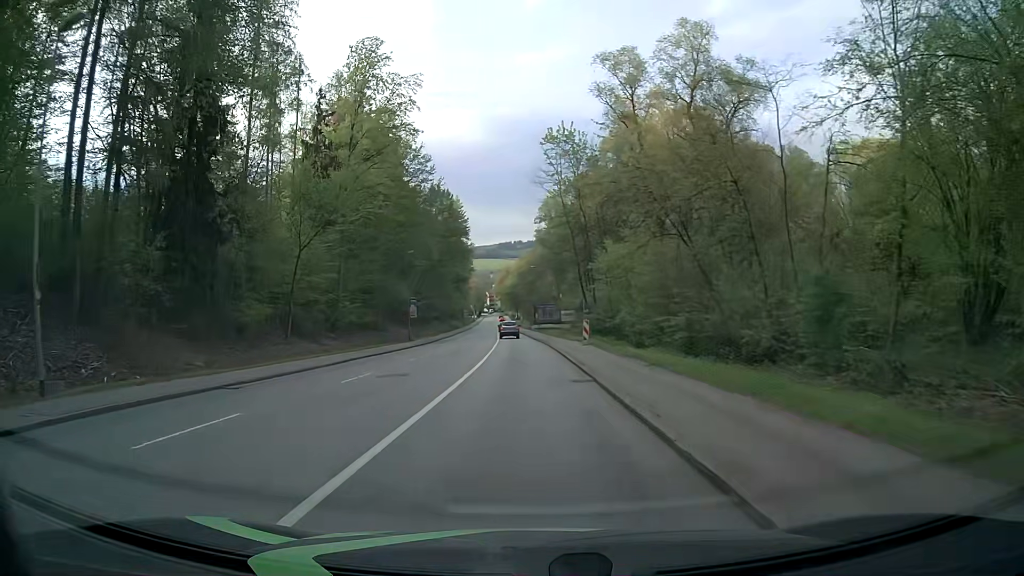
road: tertiary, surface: asphalt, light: Day
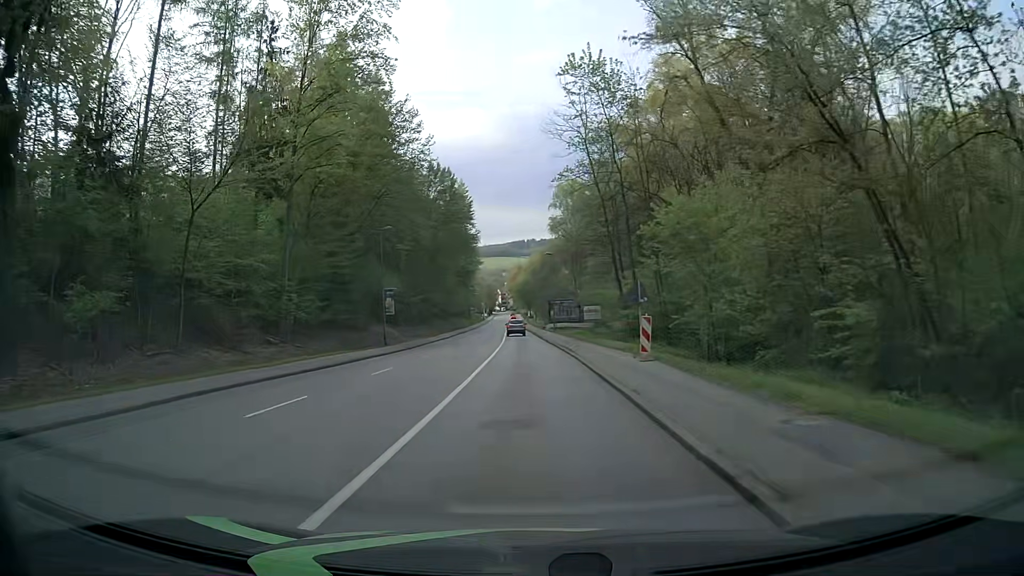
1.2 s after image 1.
(-0.2, +15.2) m; -1°
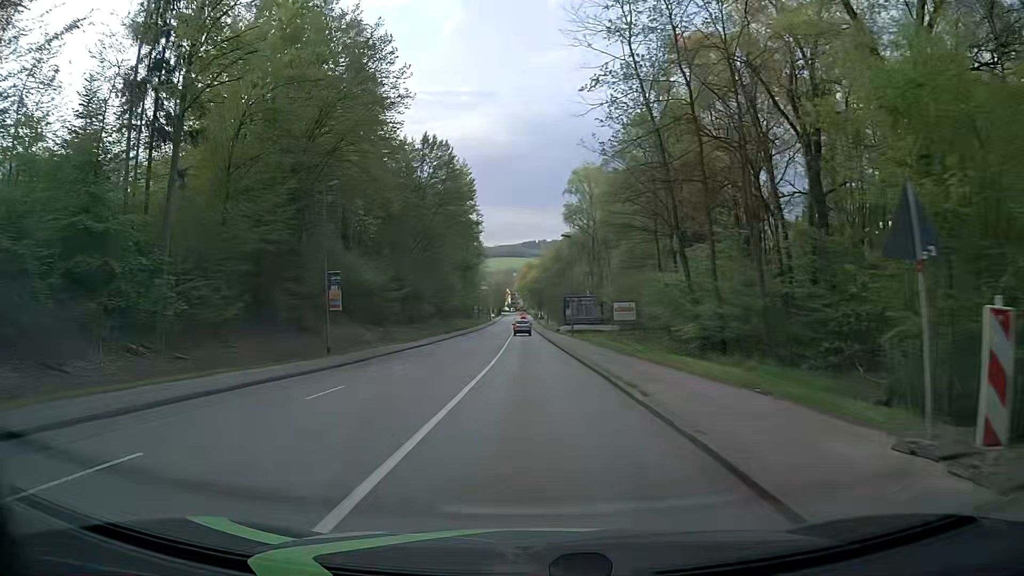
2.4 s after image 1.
(-0.2, +15.2) m; -1°
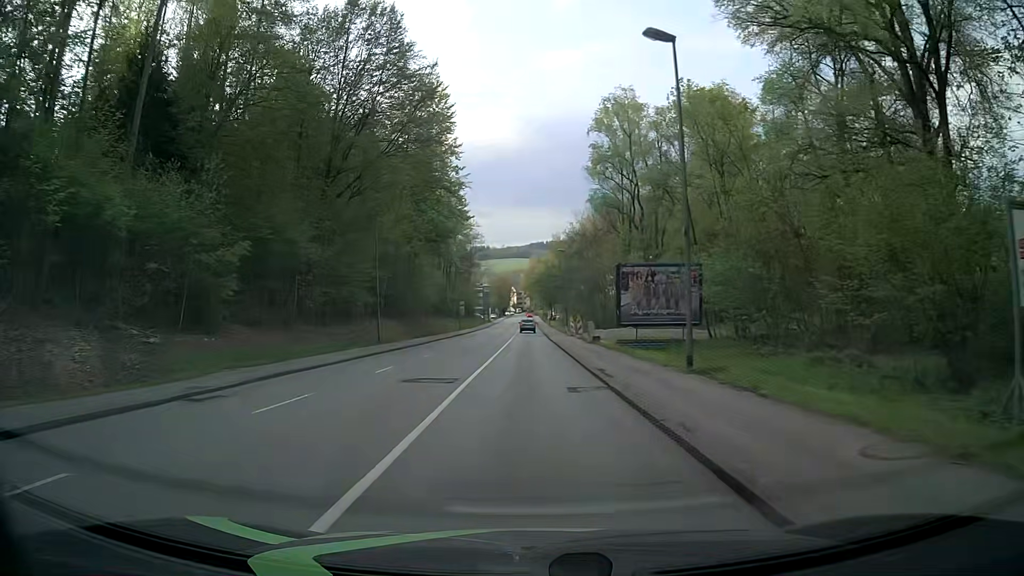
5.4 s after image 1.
(-0.1, +38.2) m; 0°
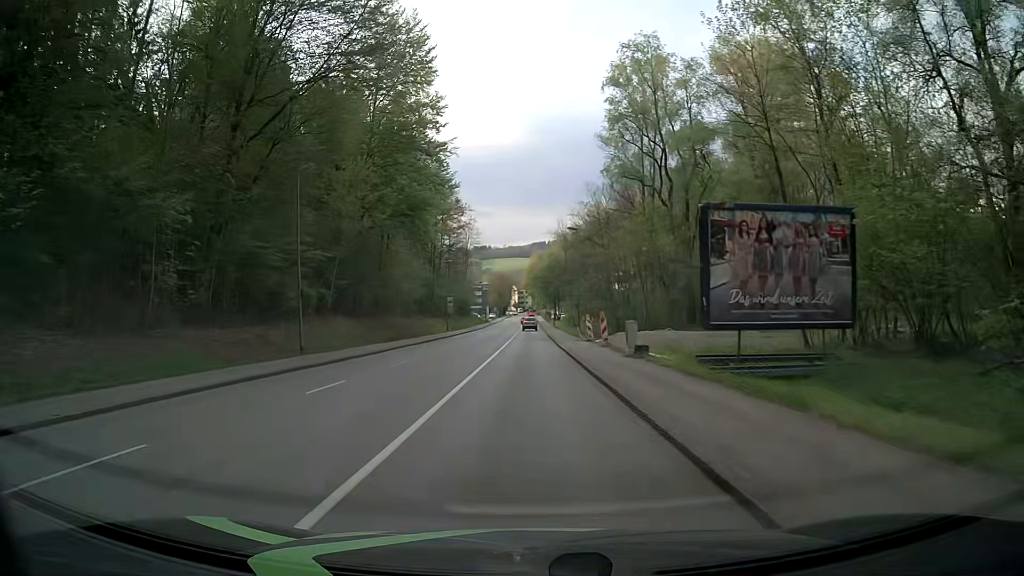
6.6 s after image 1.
(0.0, +15.2) m; 0°
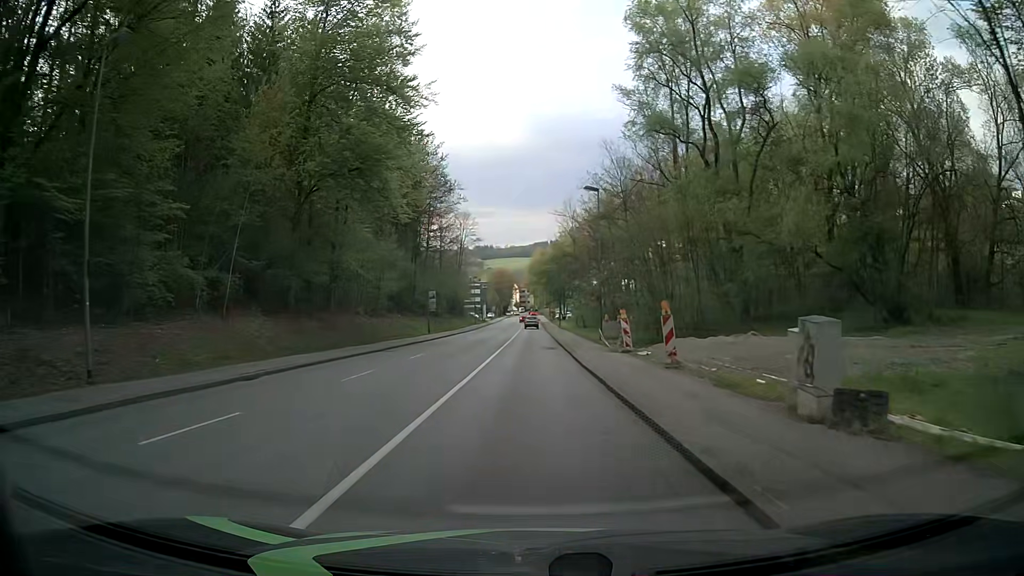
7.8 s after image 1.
(+0.1, +15.2) m; 0°
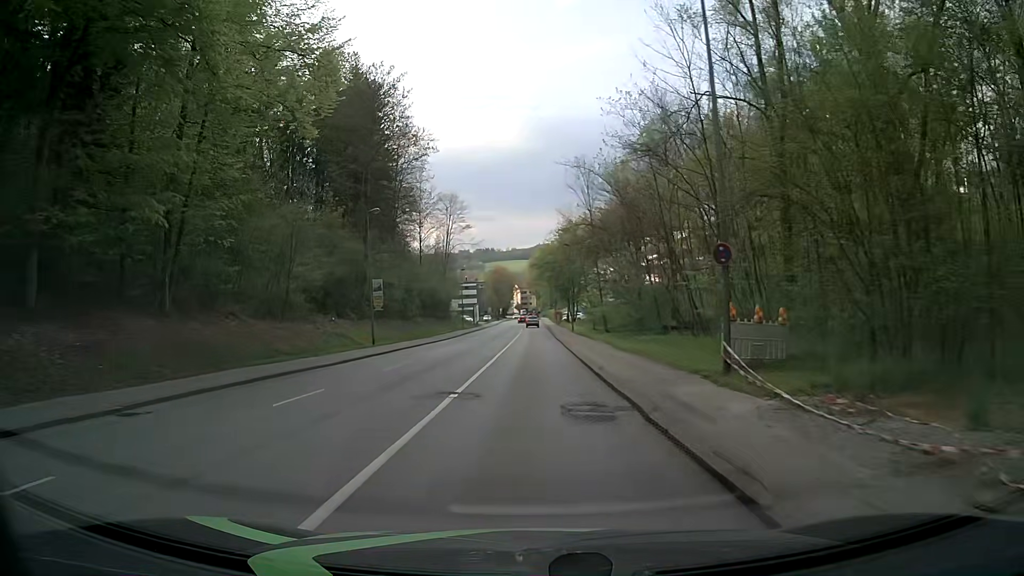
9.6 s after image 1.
(-0.1, +22.8) m; -1°
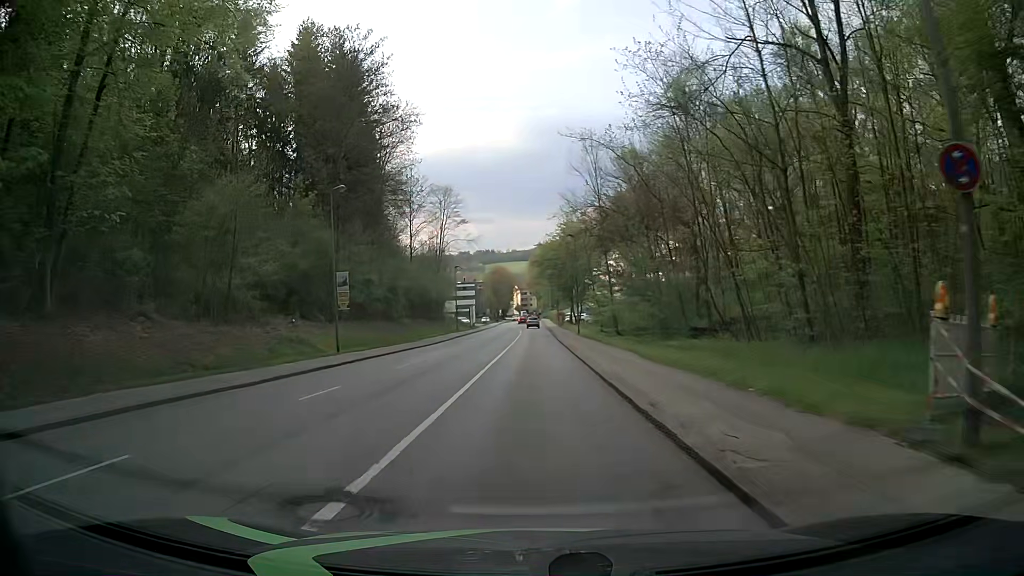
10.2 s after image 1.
(0.0, +7.6) m; 0°
(0, +10) (0, +20) (0, +30) (0, +40) (0, +50) (0, +60) (0, +70) (0, +80) (0, +90) (-1, +100) m
